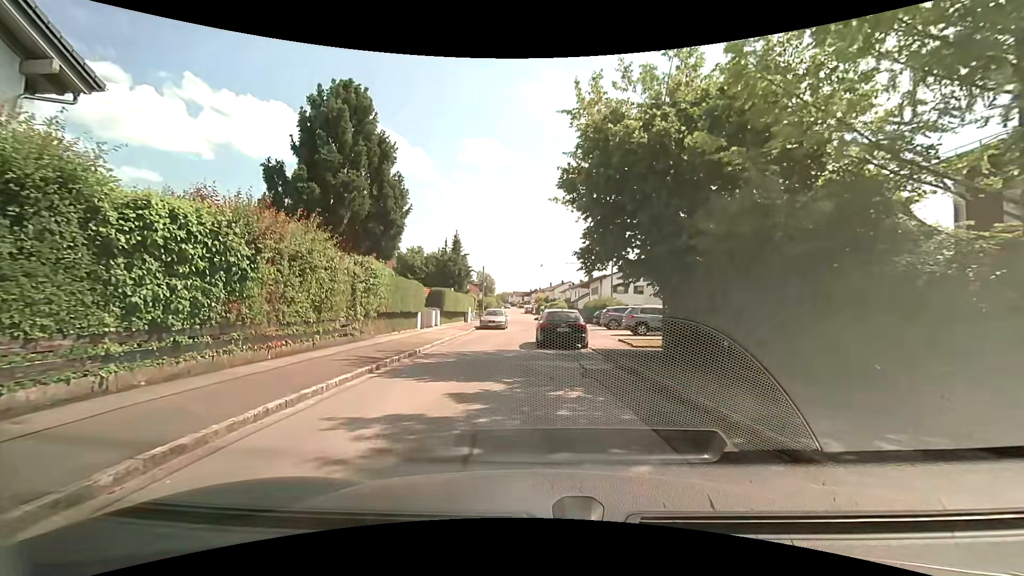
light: Day
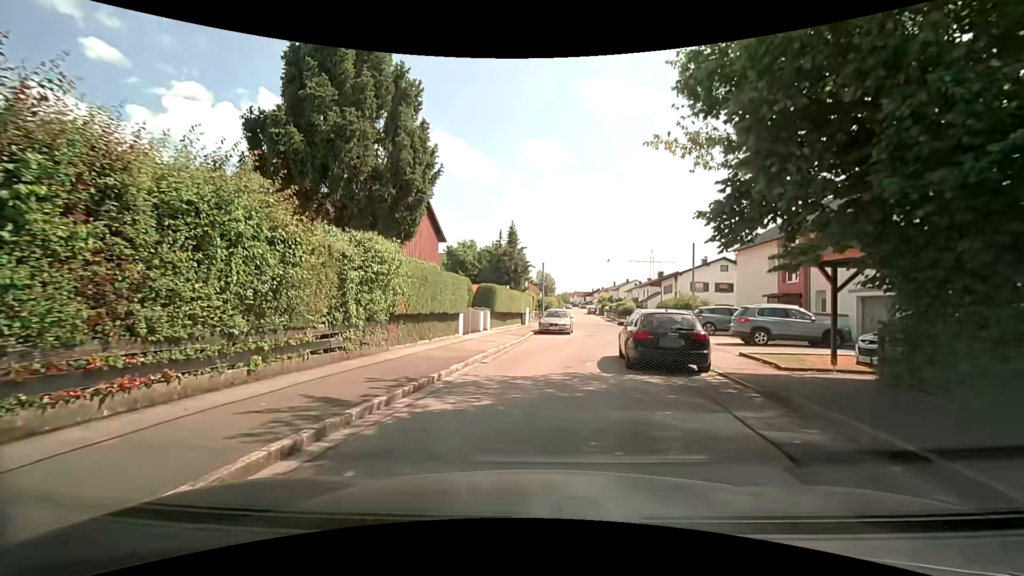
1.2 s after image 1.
(-0.4, +6.3) m; -7°
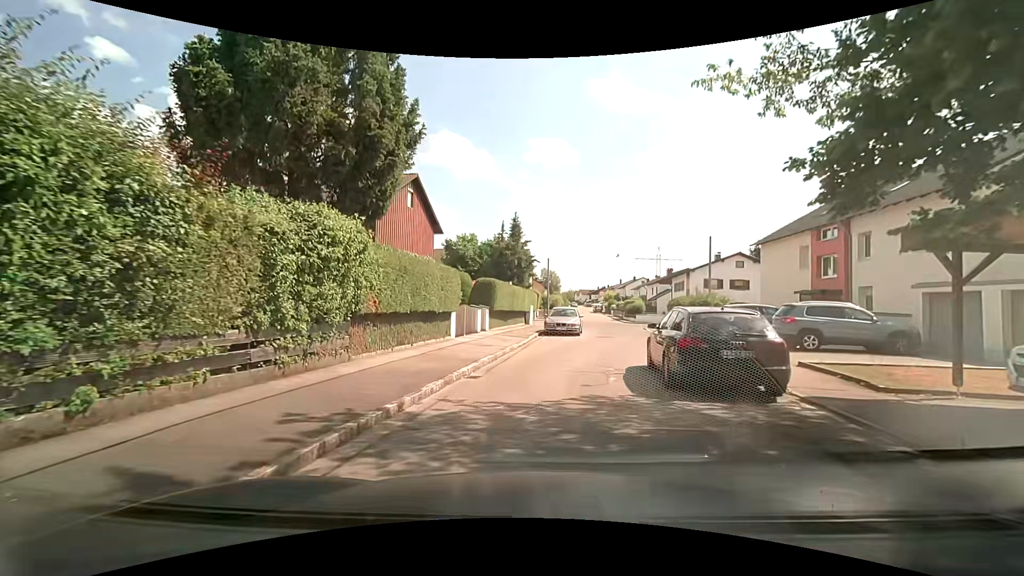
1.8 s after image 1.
(0.0, +3.2) m; -1°
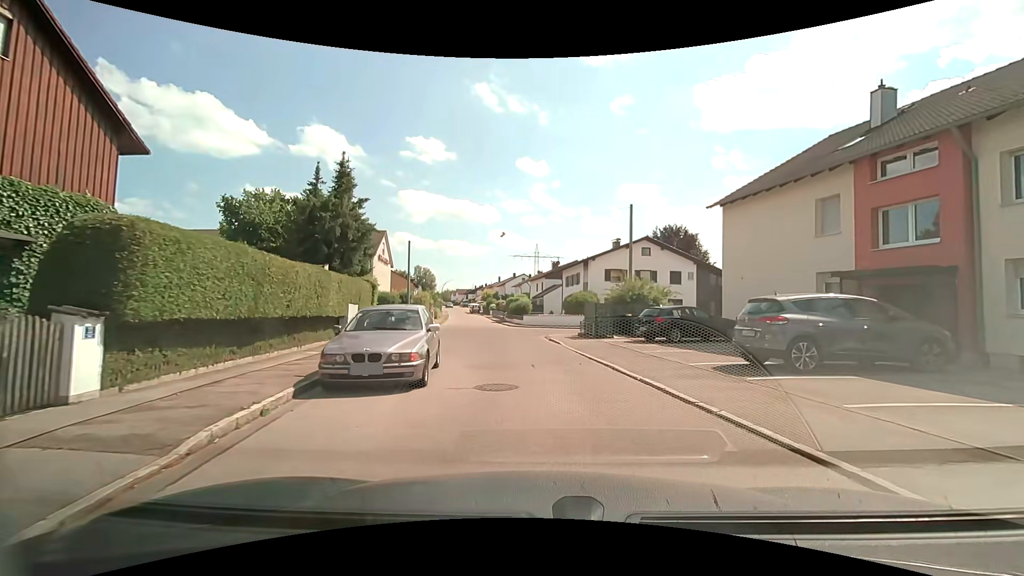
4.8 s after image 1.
(+1.7, +16.1) m; +14°
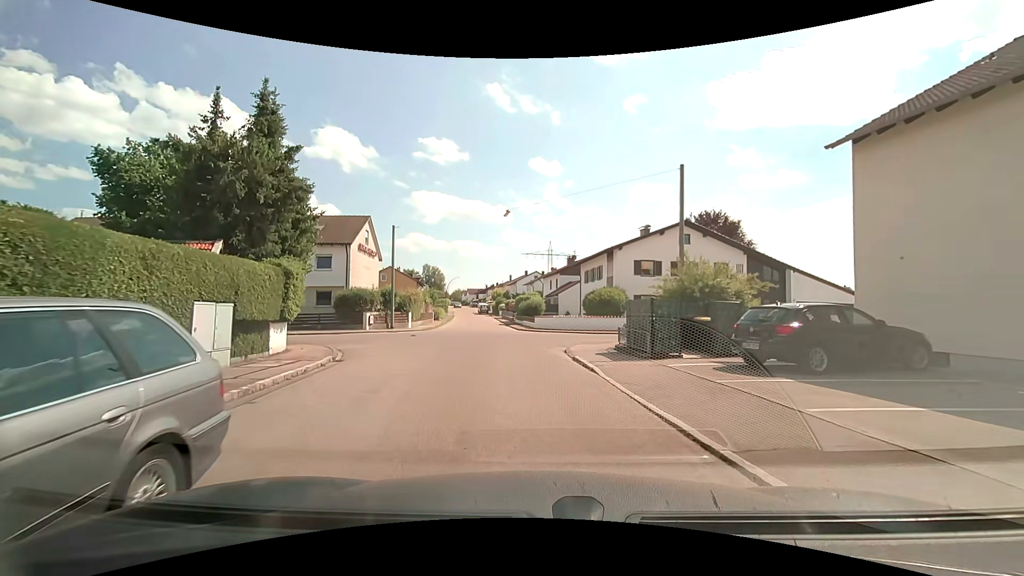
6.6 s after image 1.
(+0.1, +8.8) m; 0°
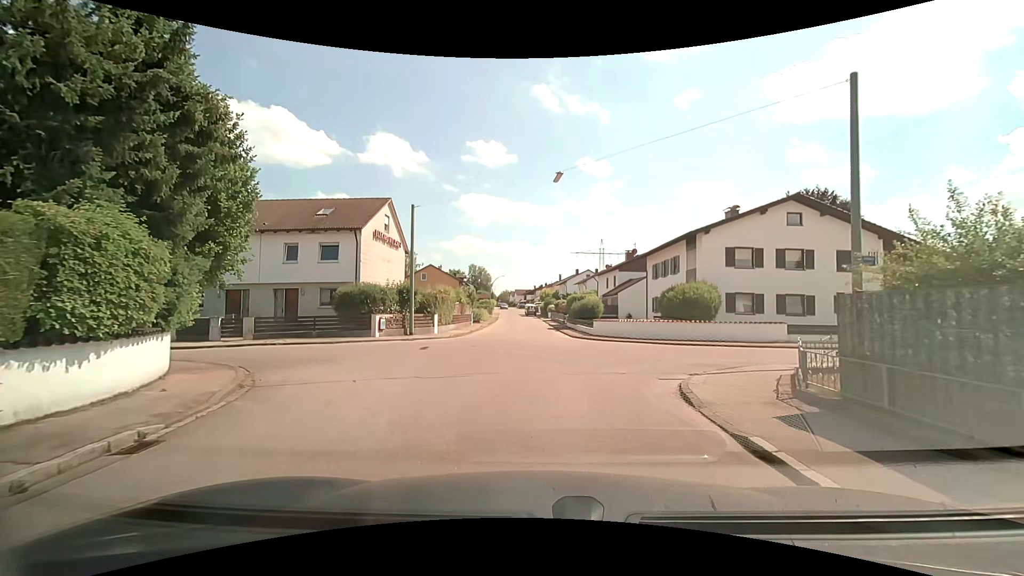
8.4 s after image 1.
(-0.5, +8.5) m; -6°
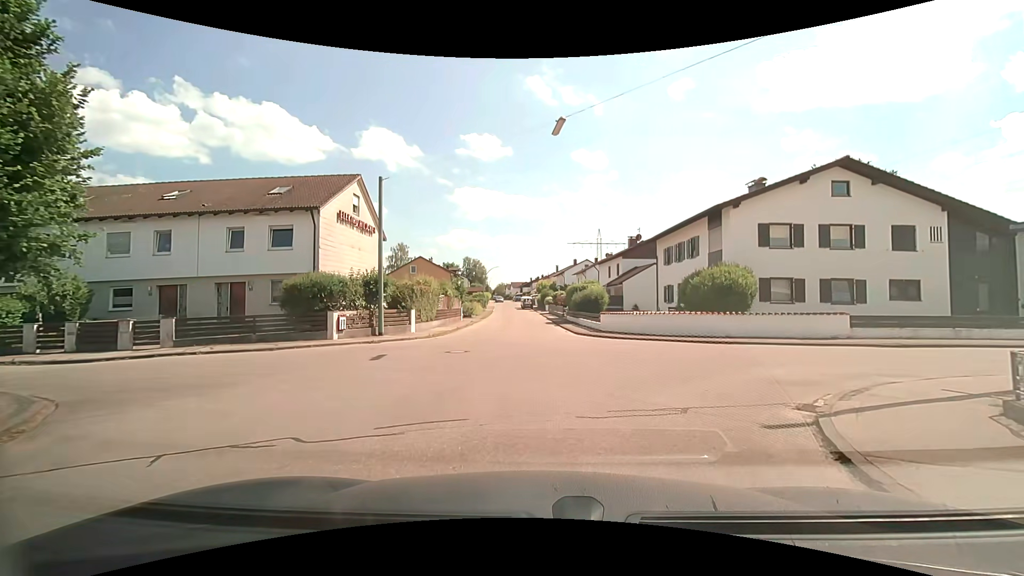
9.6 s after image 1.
(0.0, +5.1) m; 0°
(+2, +10) (+9, +15) (+19, +16) (+29, +17) (+39, +18) (+49, +18) (+59, +19) (+69, +20) (+79, +22) (+89, +23) m
